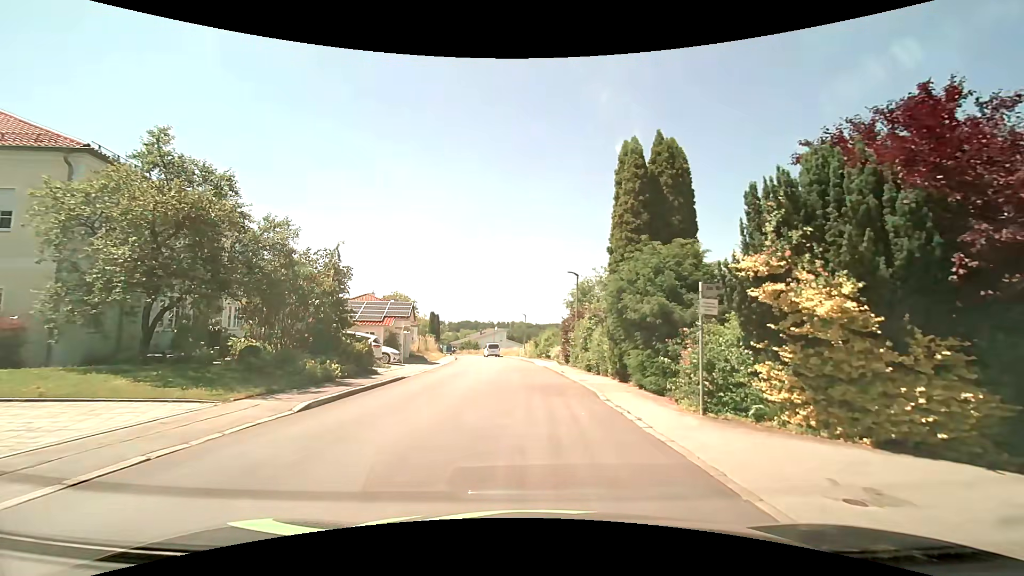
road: residential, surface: asphalt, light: Day
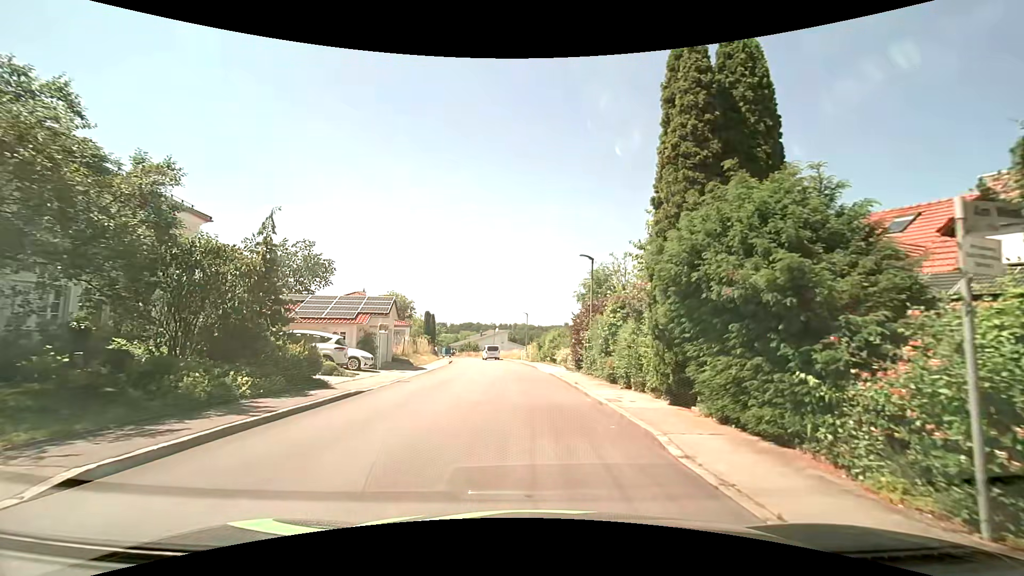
(+0.1, +5.7) m; +2°
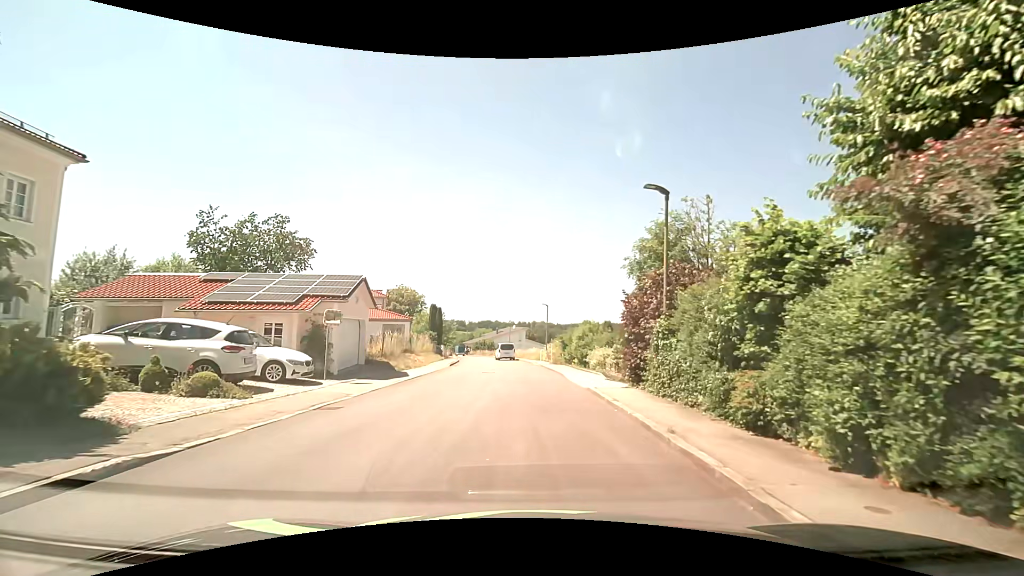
(-0.3, +9.2) m; -2°
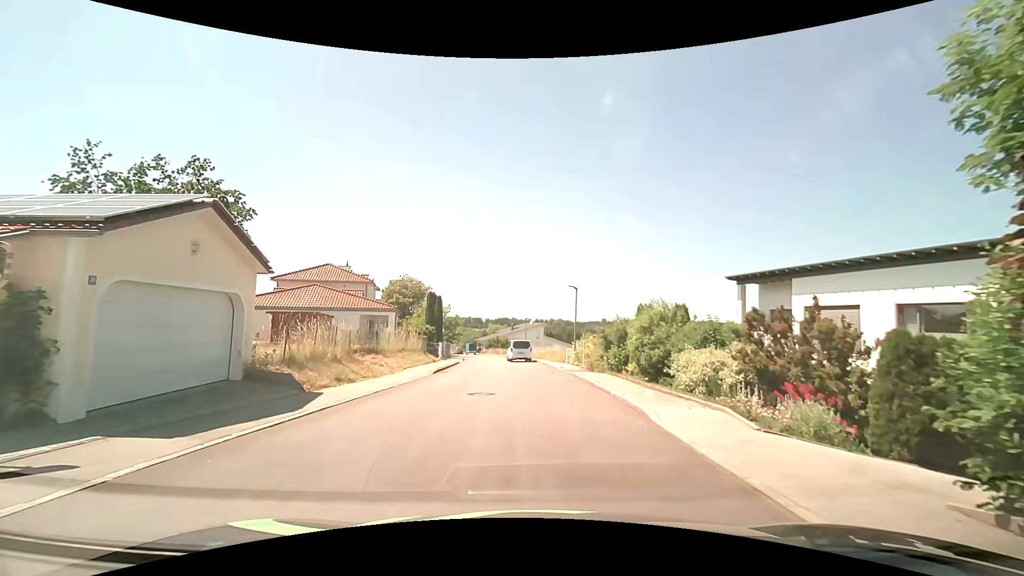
(-0.4, +12.2) m; -2°
(0, +10) (-1, +20) (-2, +30) (-4, +40) (-4, +50) (-5, +60) (-5, +70) (-6, +80) (-8, +89) (-11, +99) m
